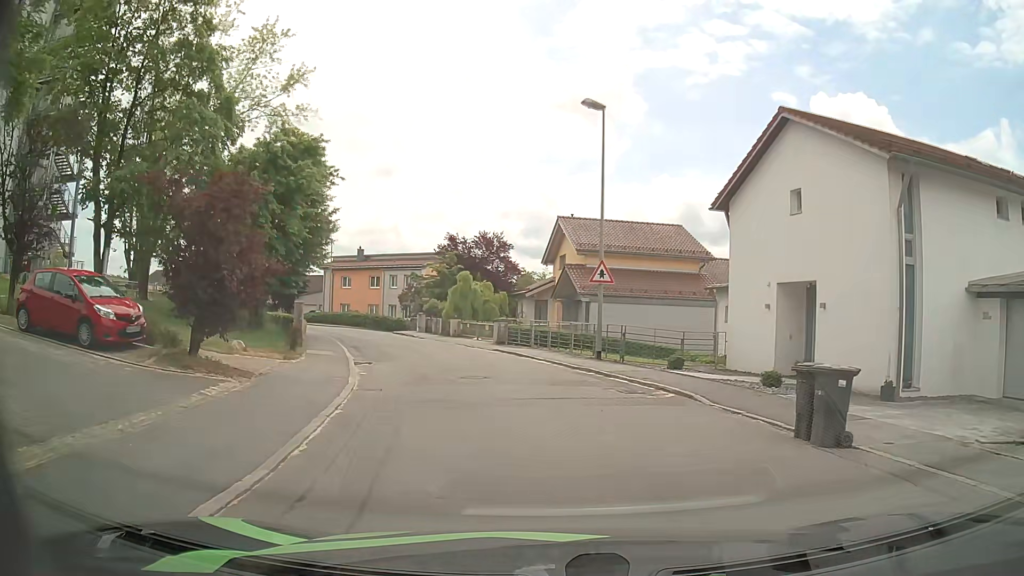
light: Day
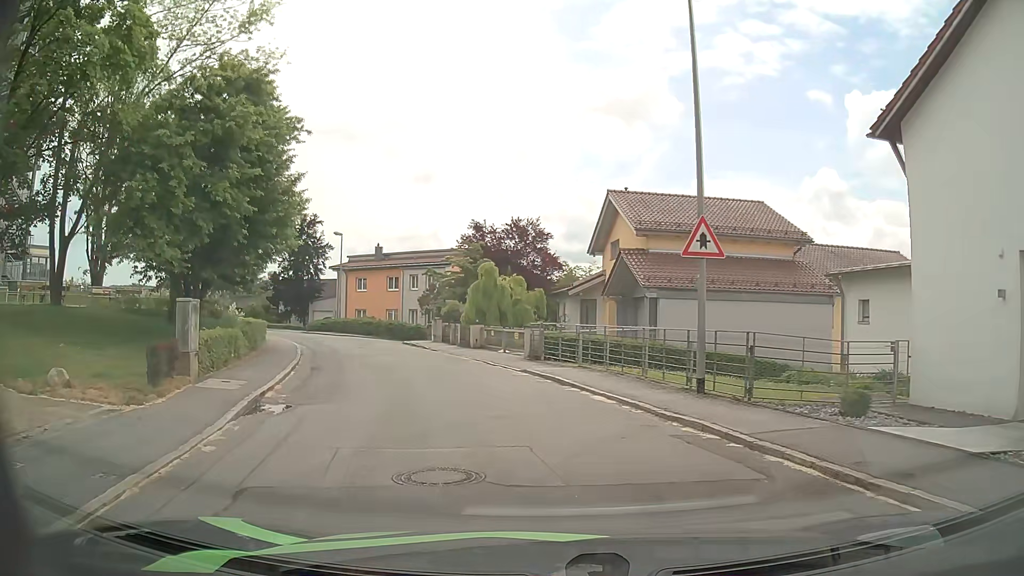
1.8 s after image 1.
(-0.2, +9.2) m; -4°
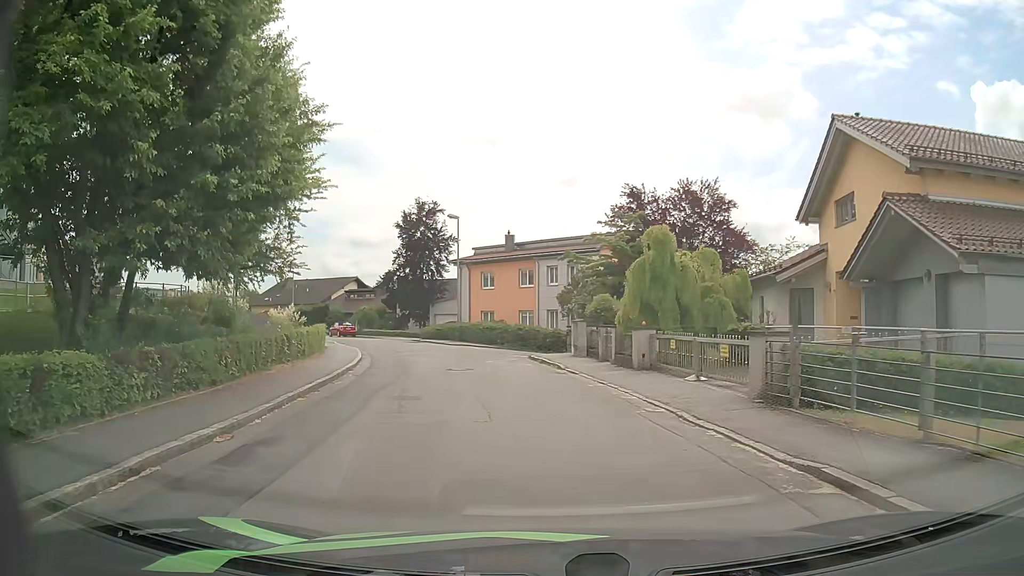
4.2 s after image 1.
(-1.3, +11.9) m; -12°
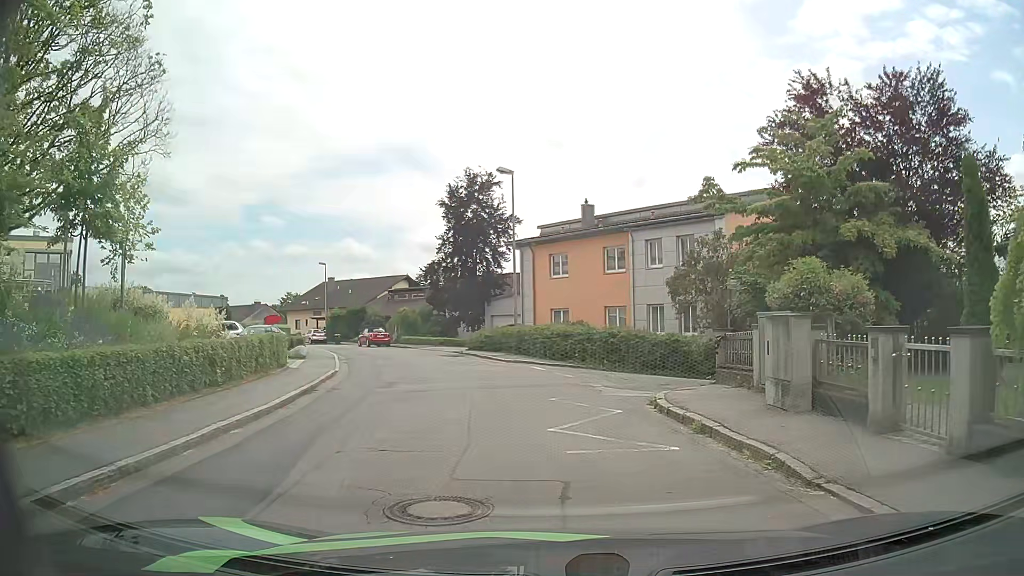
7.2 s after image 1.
(-1.1, +14.2) m; -7°
